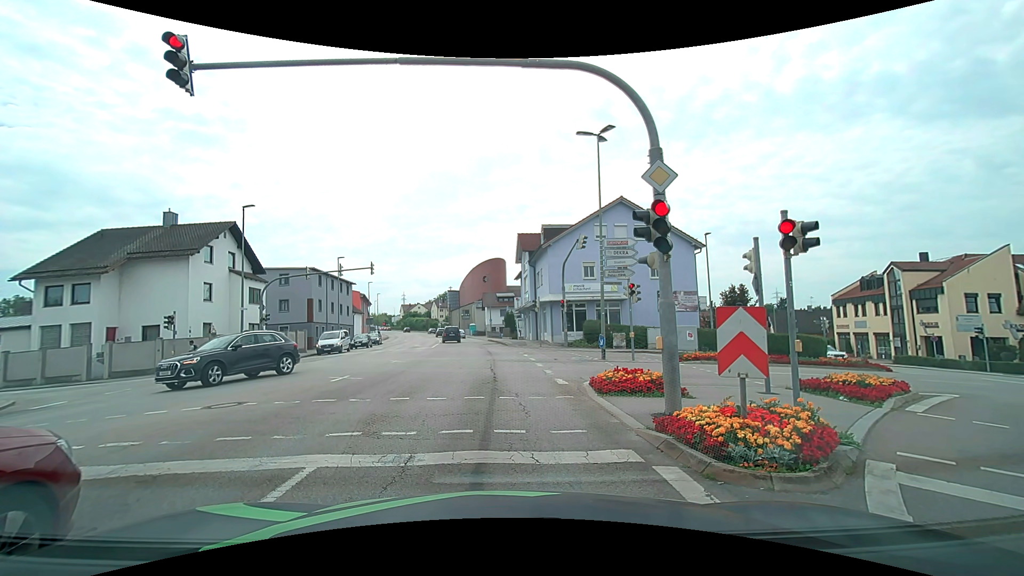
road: tertiary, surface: asphalt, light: Day
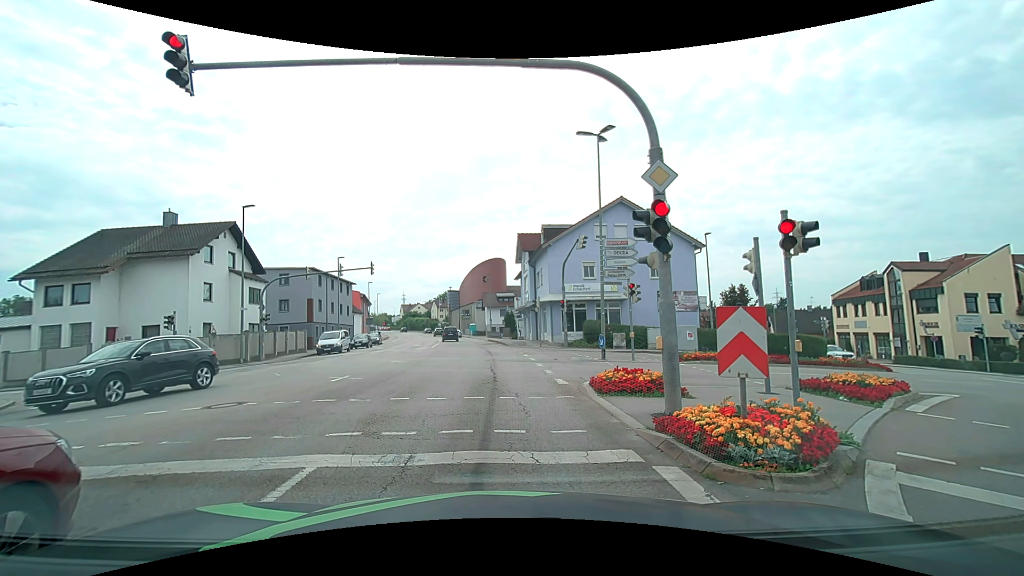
(0.0, 0.0) m; 0°
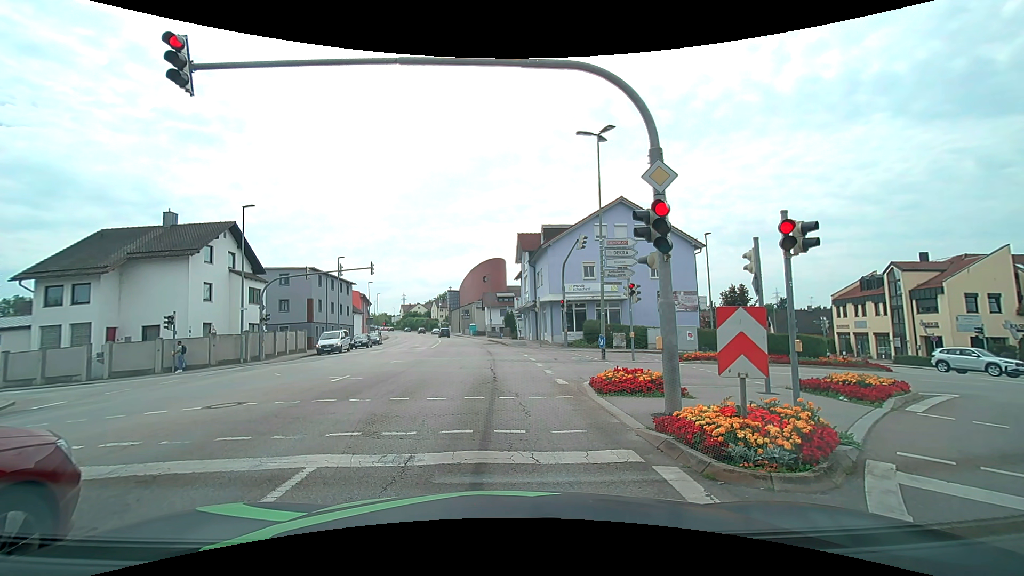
(0.0, 0.0) m; 0°
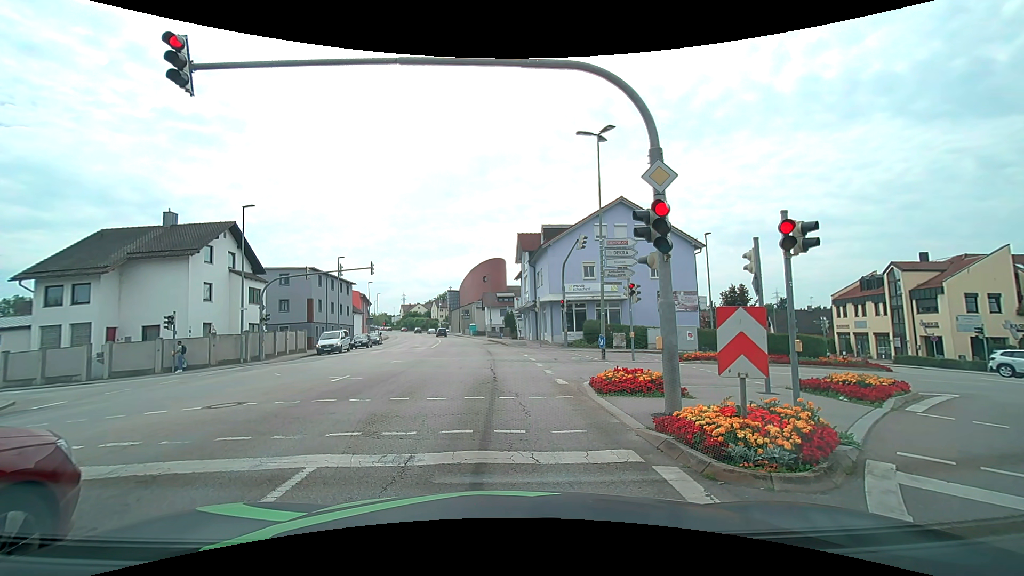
(0.0, 0.0) m; 0°
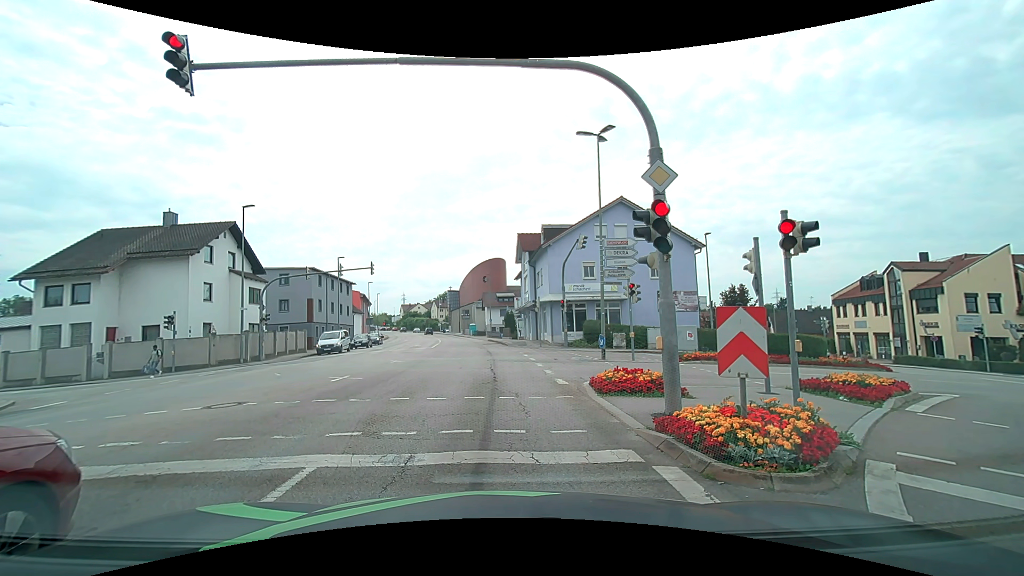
(0.0, 0.0) m; 0°
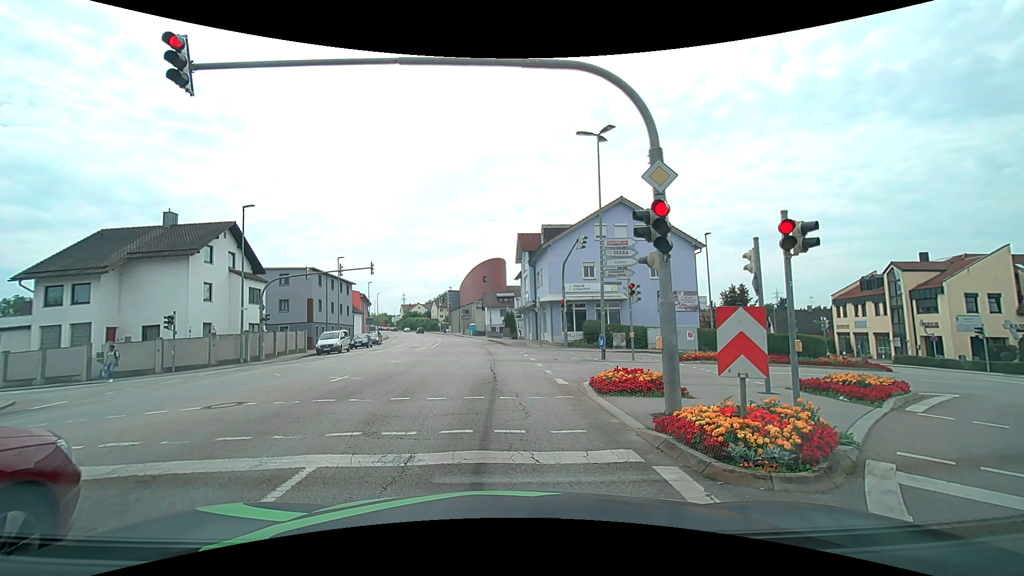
(0.0, 0.0) m; 0°
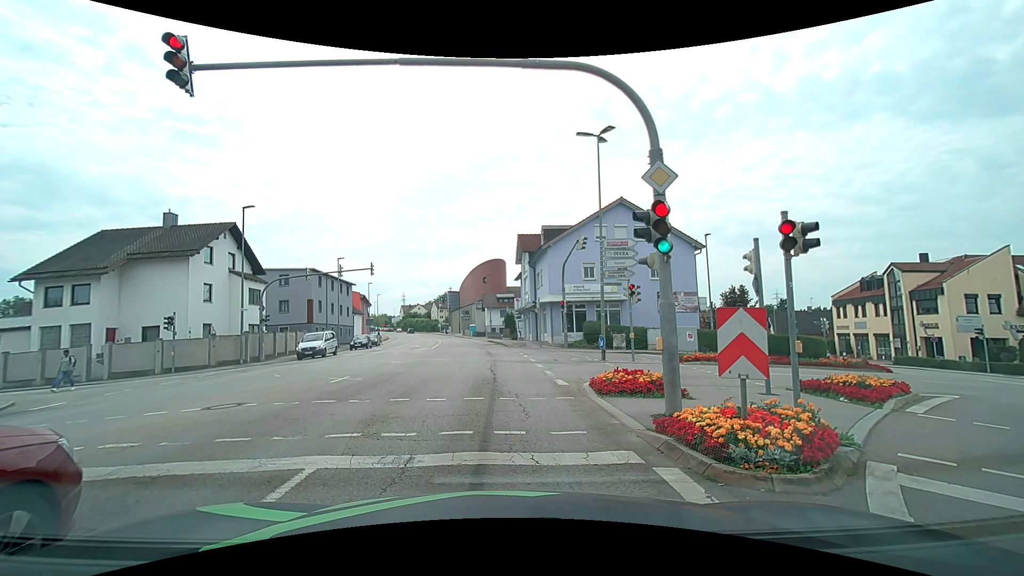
(0.0, 0.0) m; 0°
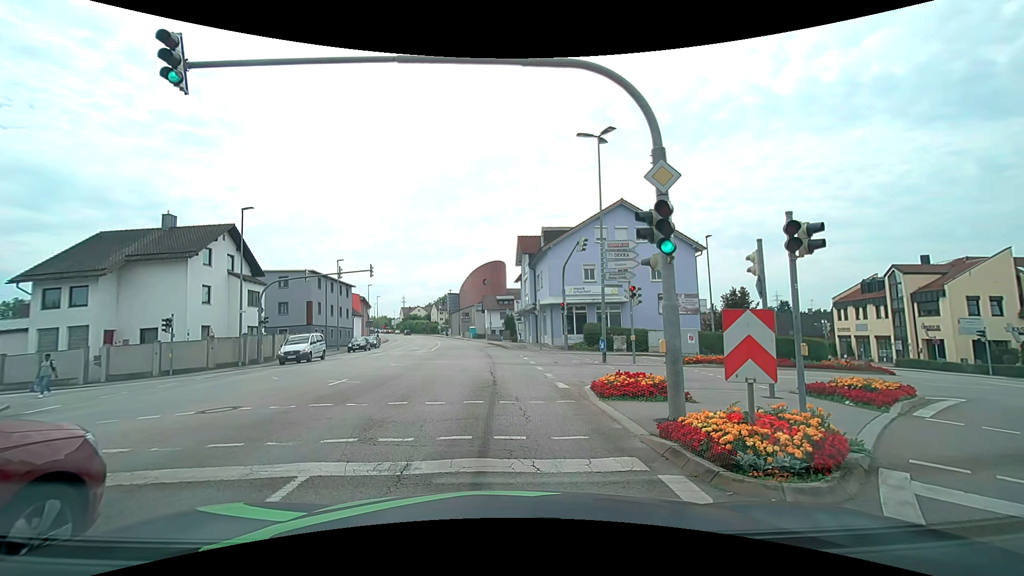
(0.0, +0.2) m; 0°
(0, +10) (-1, +20) (-1, +30) (-2, +40) (-3, +50) (-4, +60) (-6, +70) (-8, +79) (-10, +89) (-12, +99) m
